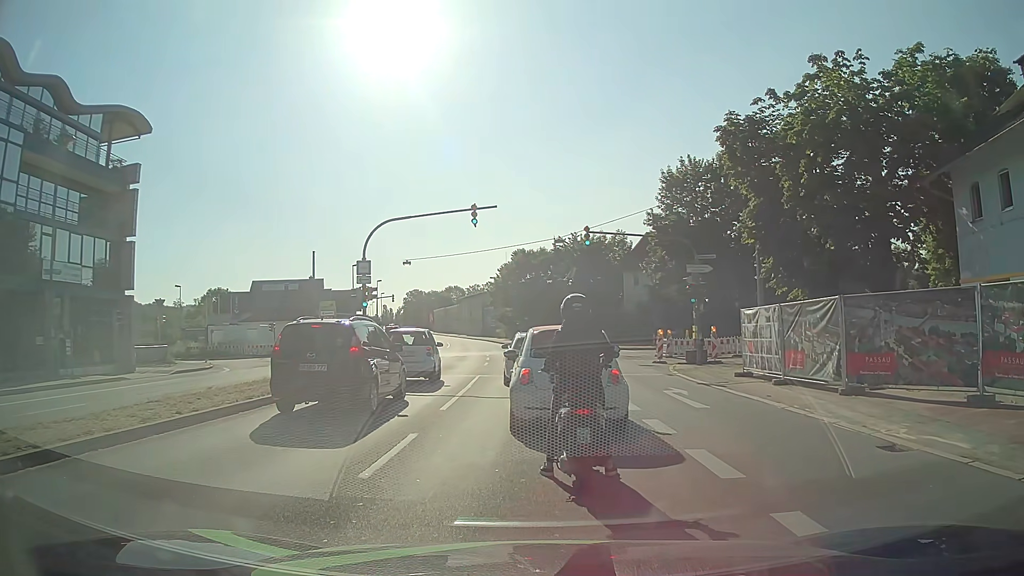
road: primary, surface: asphalt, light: Day
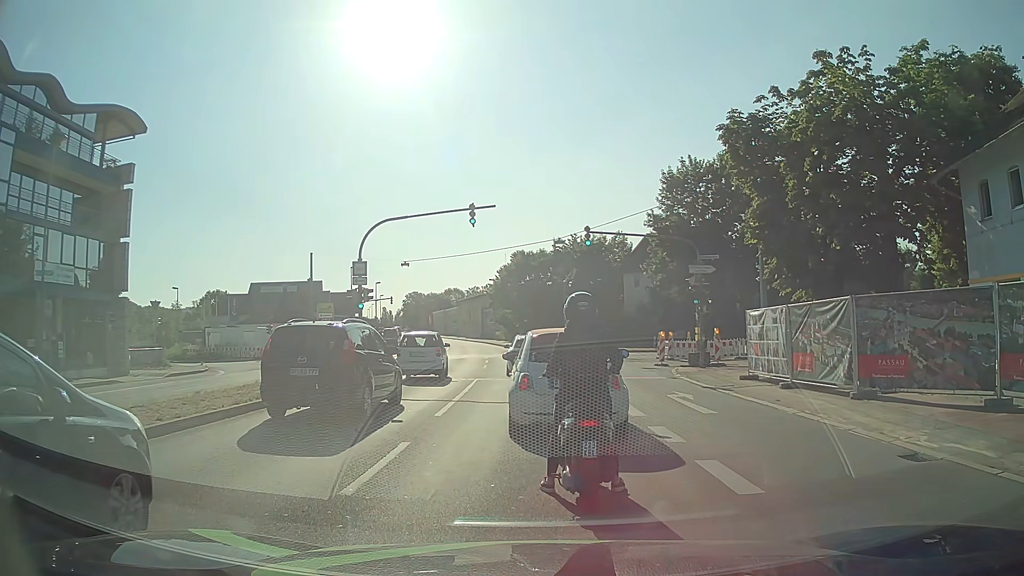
(0.0, +0.6) m; 0°
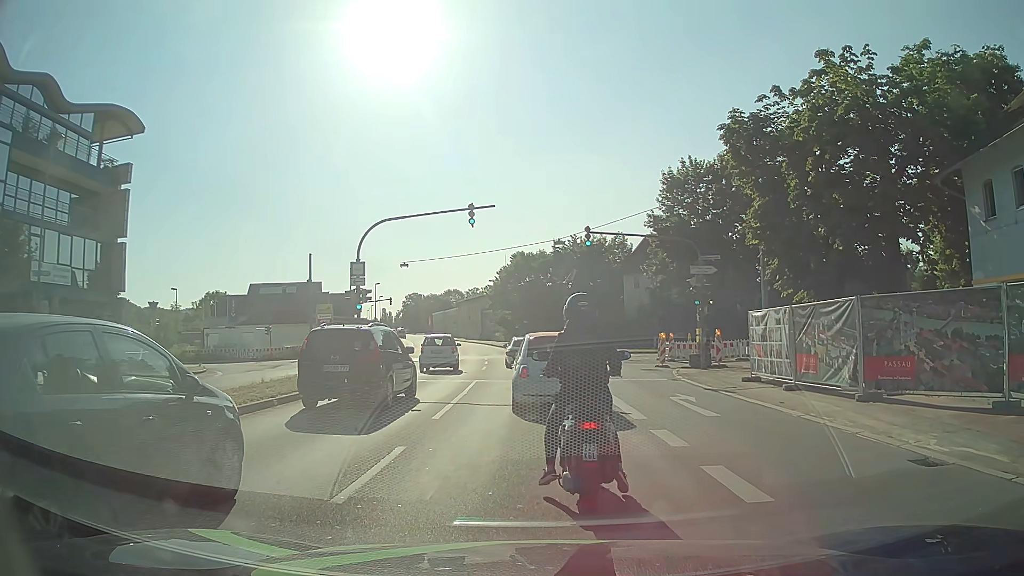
(0.0, +0.3) m; 0°
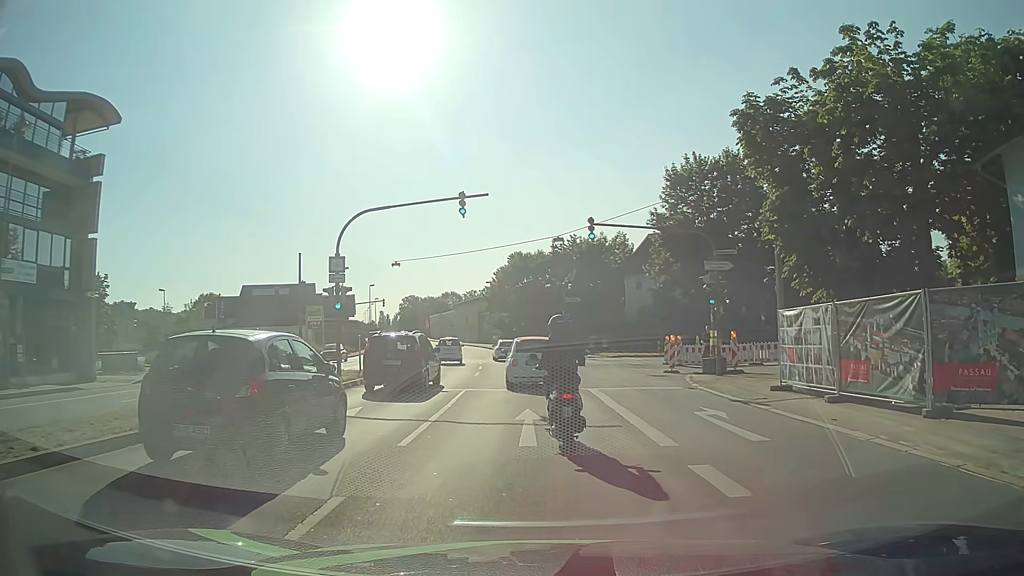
(-0.1, +3.0) m; -2°
(0, +10) (0, +20) (0, +30) (-1, +40) (-1, +50) (-2, +60) (-3, +70) (-5, +80) (-6, +90) (-8, +100) m
